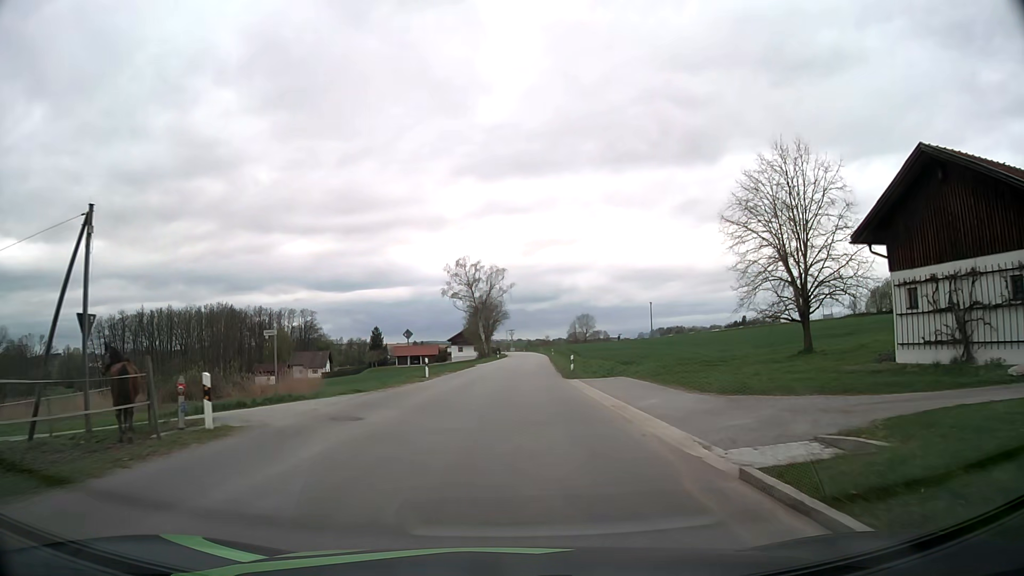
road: tertiary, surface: asphalt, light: Day
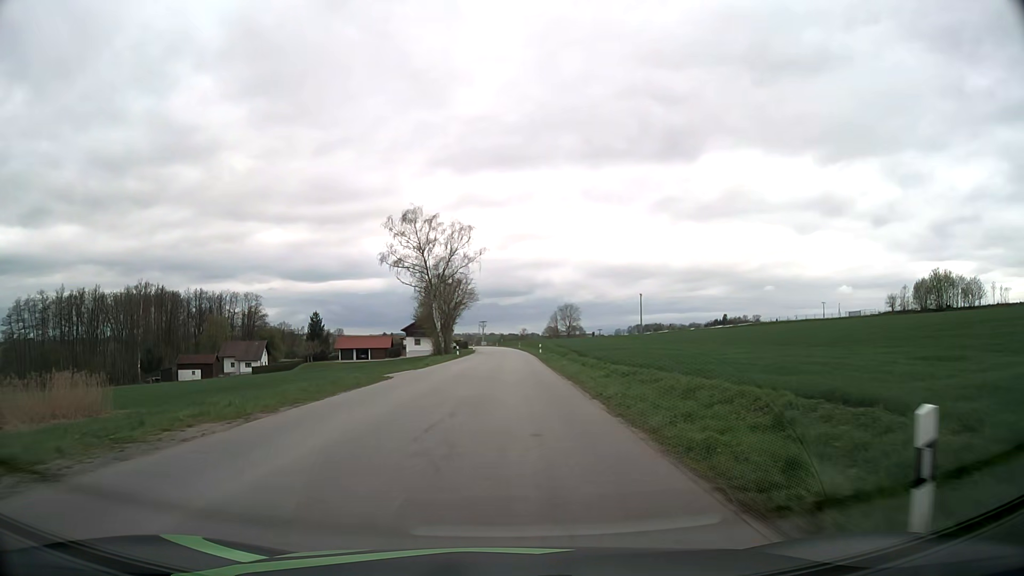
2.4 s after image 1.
(+0.5, +31.4) m; +2°
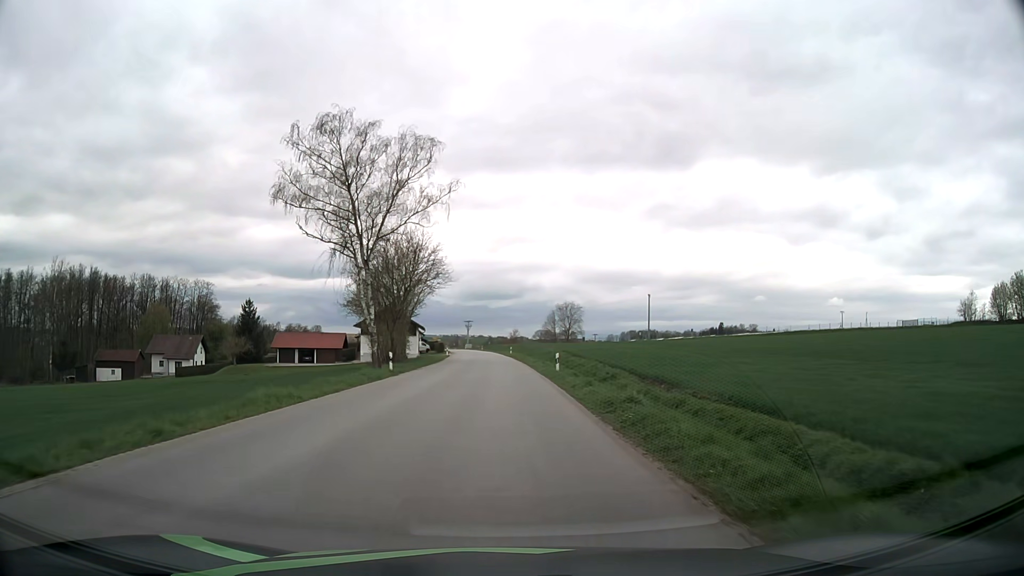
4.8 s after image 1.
(+0.4, +30.8) m; +1°
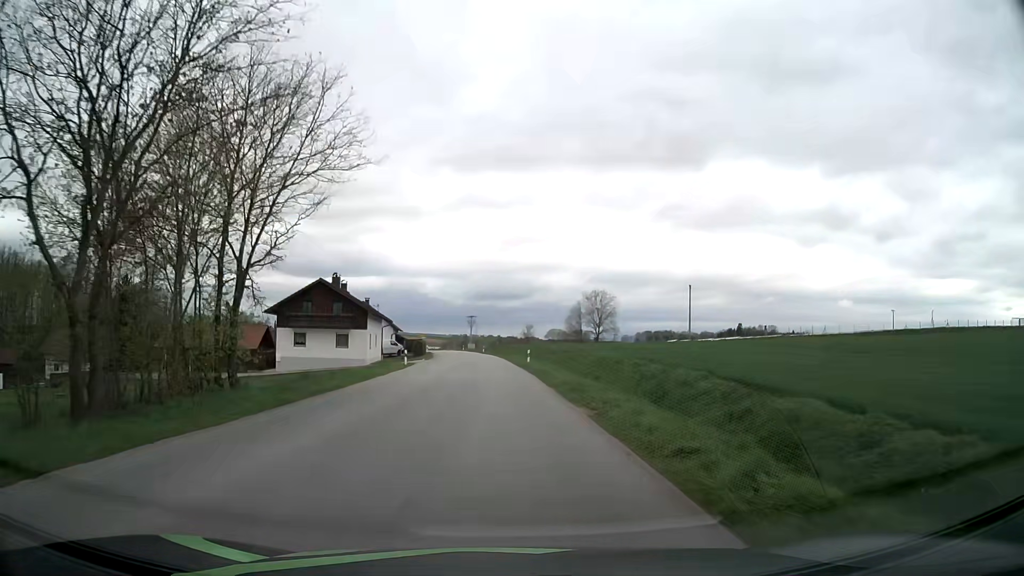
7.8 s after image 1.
(-0.2, +38.6) m; -1°
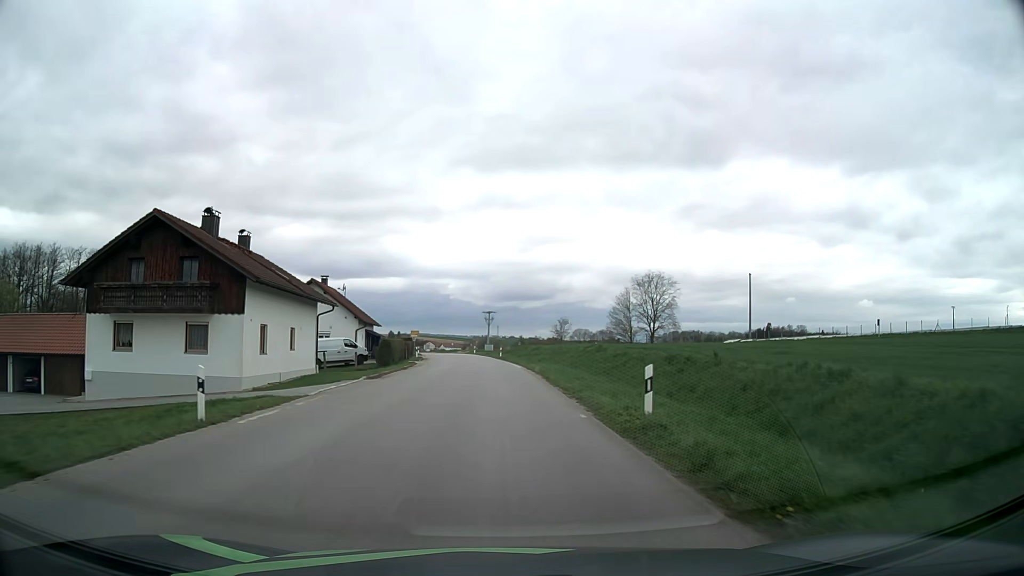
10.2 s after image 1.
(-0.6, +30.6) m; -2°
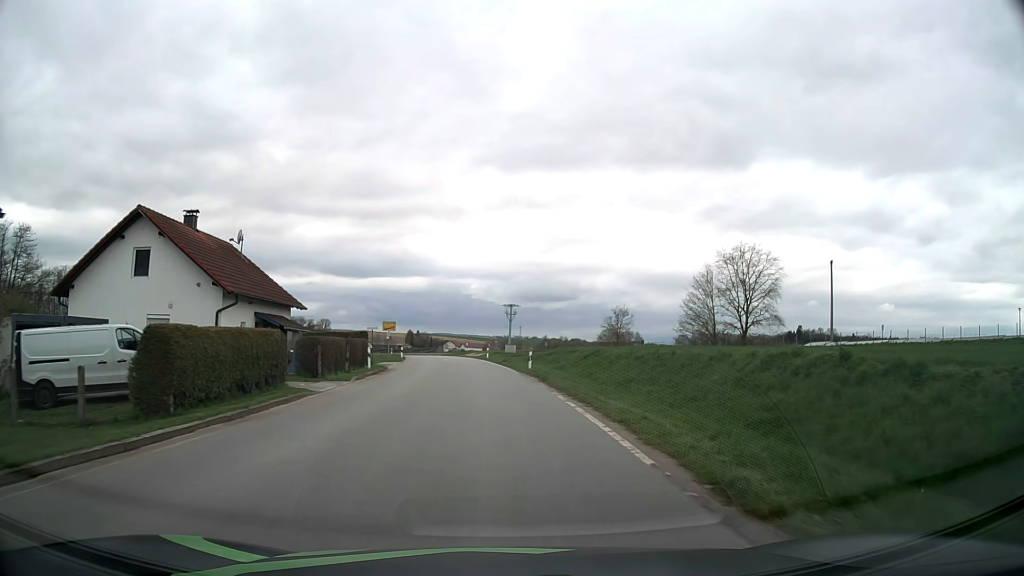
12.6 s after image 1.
(-0.5, +30.1) m; -2°
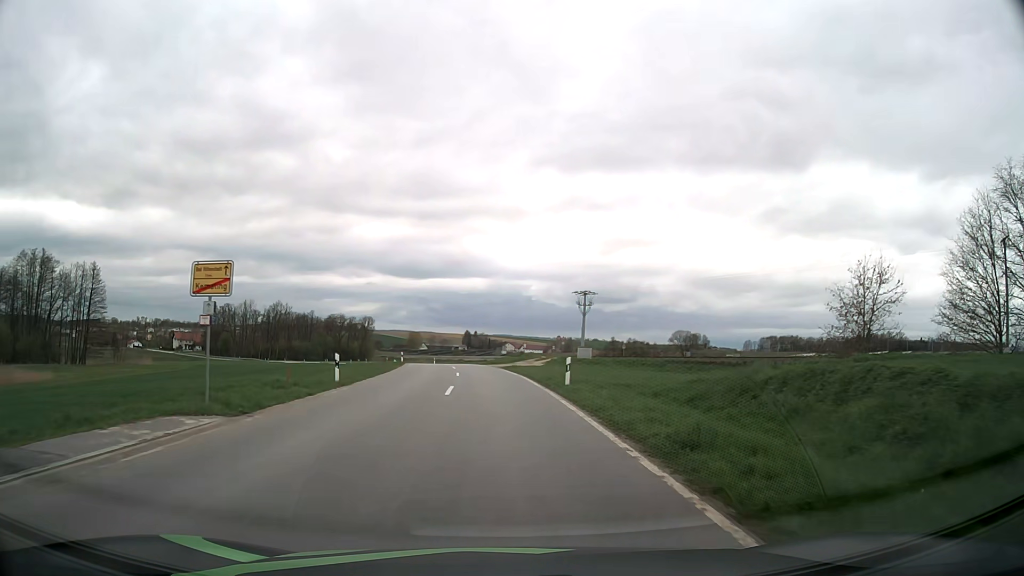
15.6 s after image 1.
(-1.4, +36.4) m; -5°
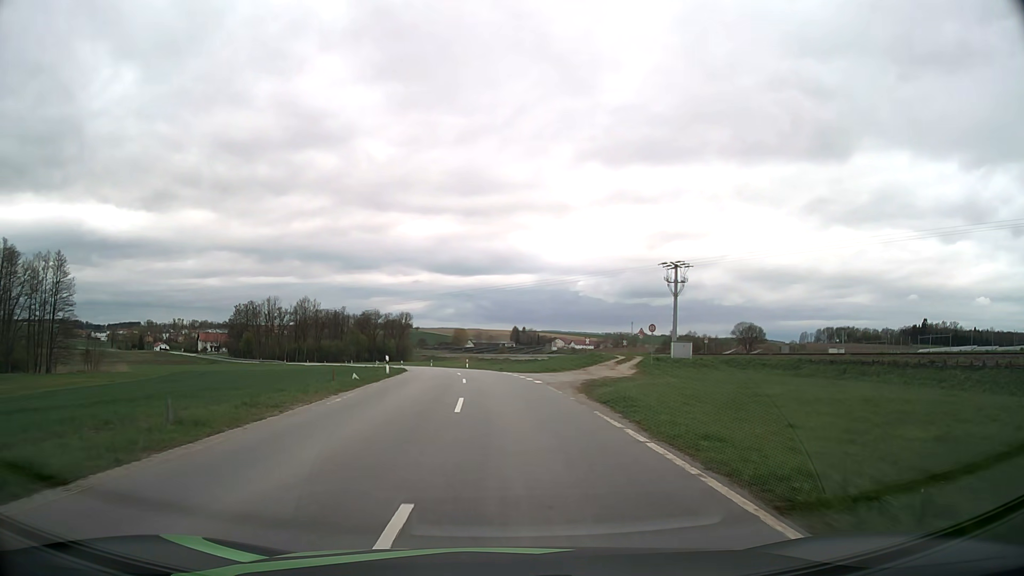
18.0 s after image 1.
(-1.0, +28.2) m; -4°
(0, +10) (0, +20) (-1, +30) (-1, +40) (-2, +50) (-4, +60) (-5, +70) (-7, +80) (-9, +89) (-12, +99) m
